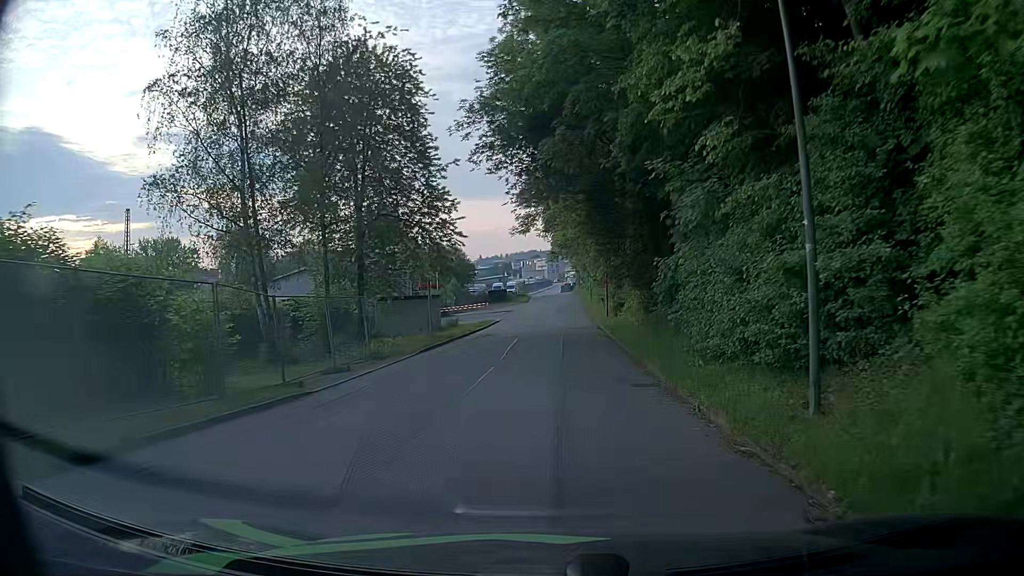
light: Day
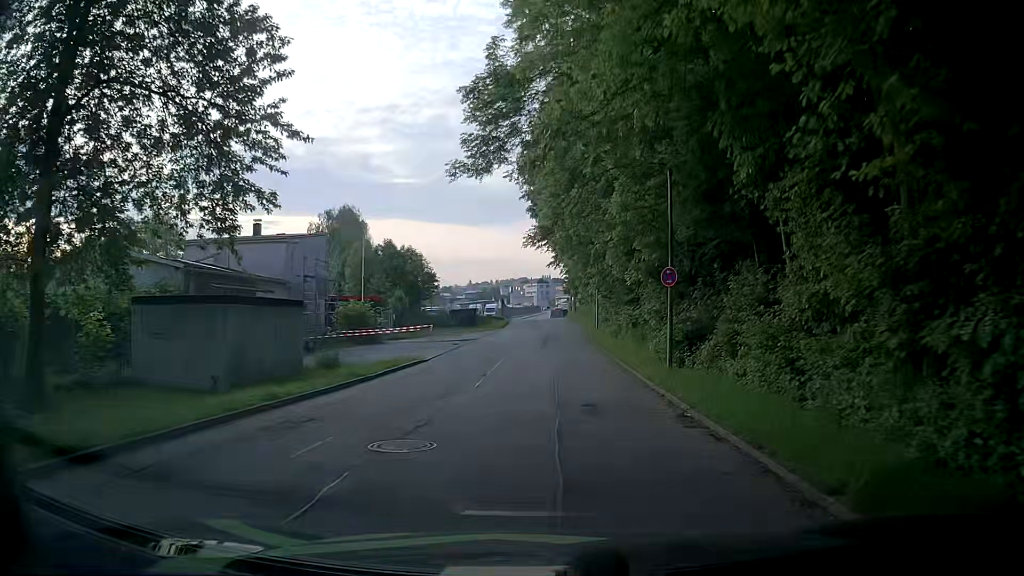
(+0.2, +23.7) m; +3°
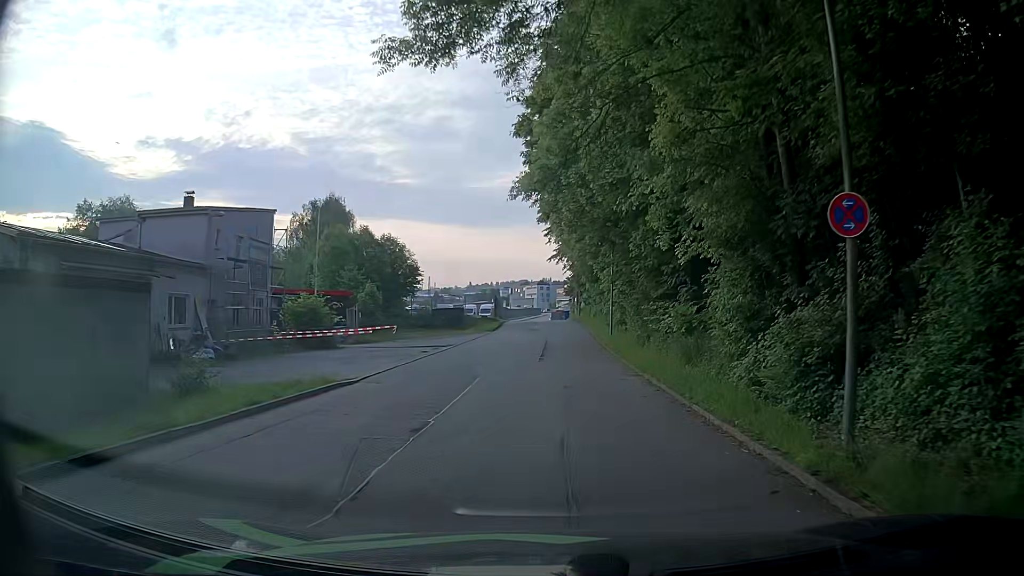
(-0.3, +9.3) m; -3°
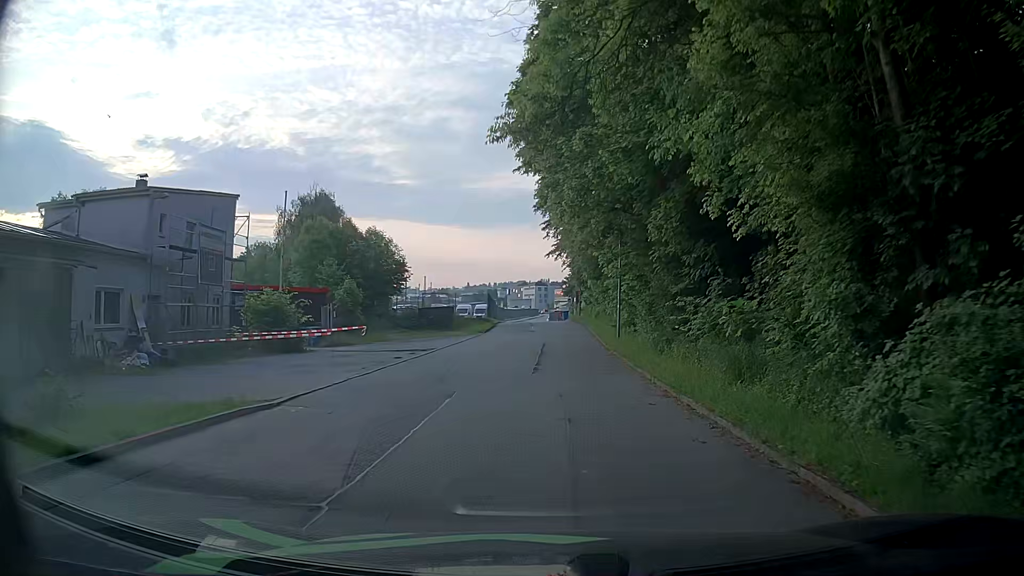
(+0.1, +4.6) m; +2°
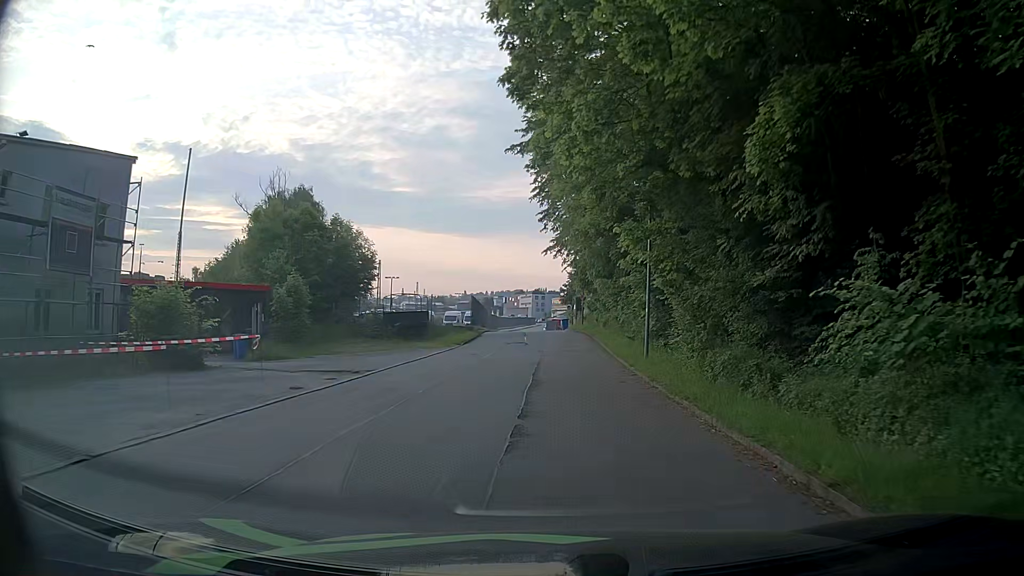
(-0.1, +9.2) m; -1°
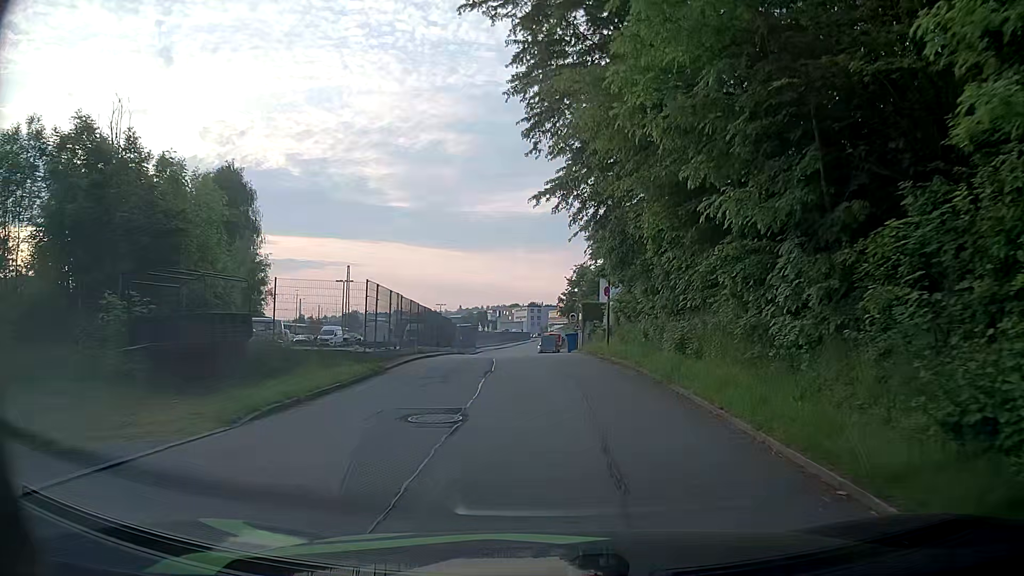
(0.0, +23.8) m; 0°
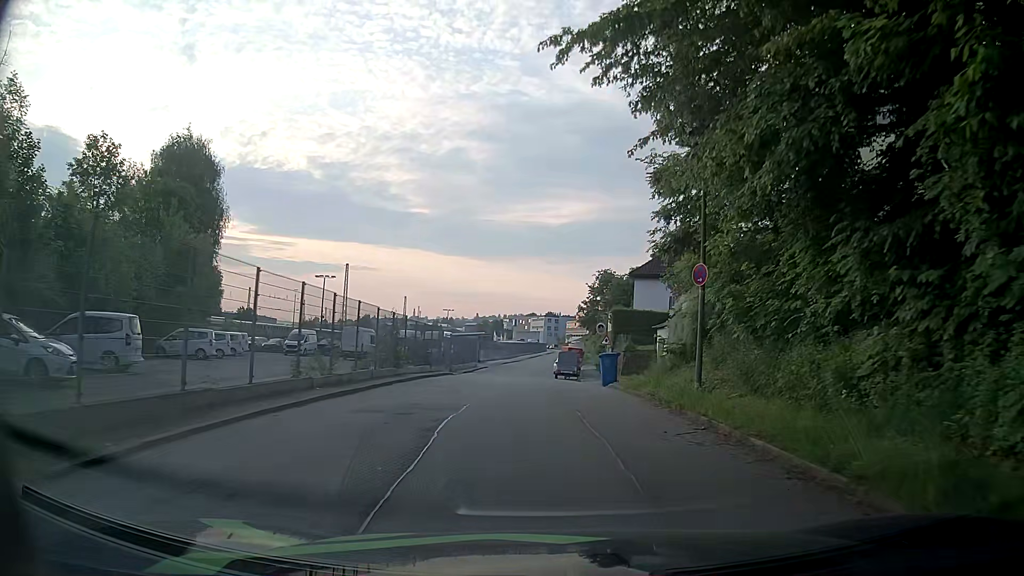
(0.0, +13.9) m; 0°
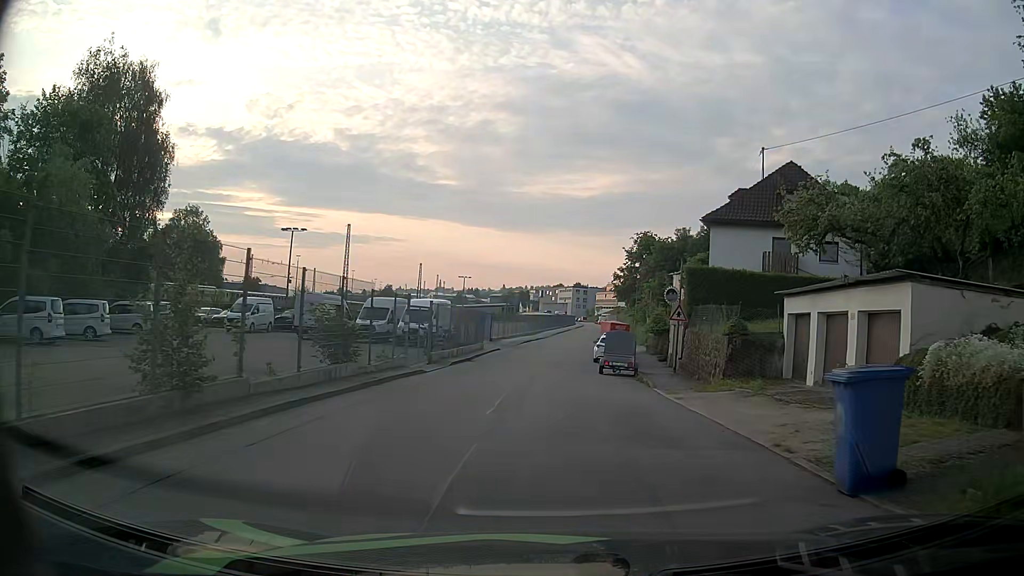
(-0.9, +16.3) m; -5°
(0, +10) (0, +20) (+1, +30) (+2, +40) (+3, +50) (+4, +60) (+6, +70) (+7, +80) (+8, +90) (+9, +99) m
